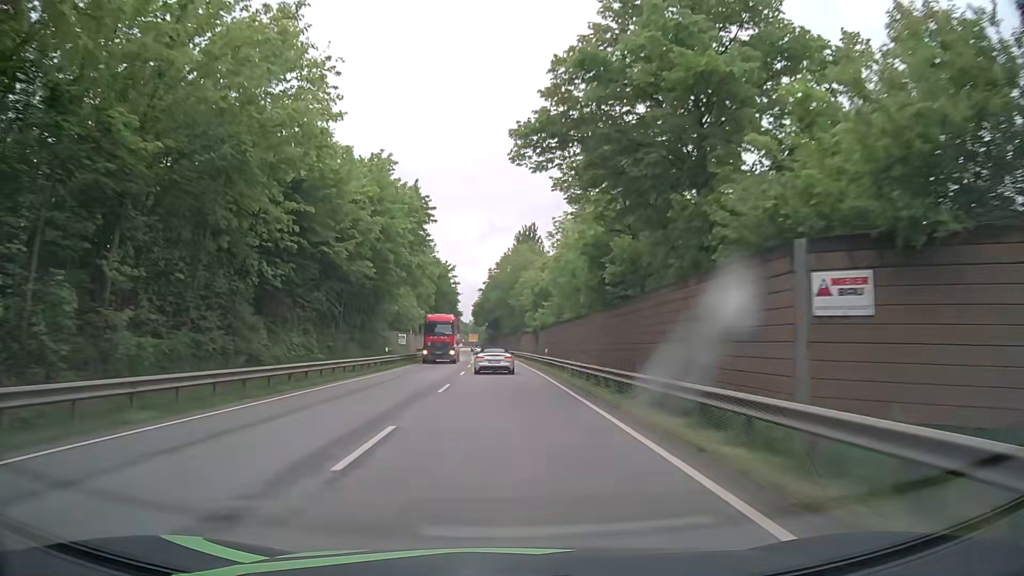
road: primary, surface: asphalt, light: Day
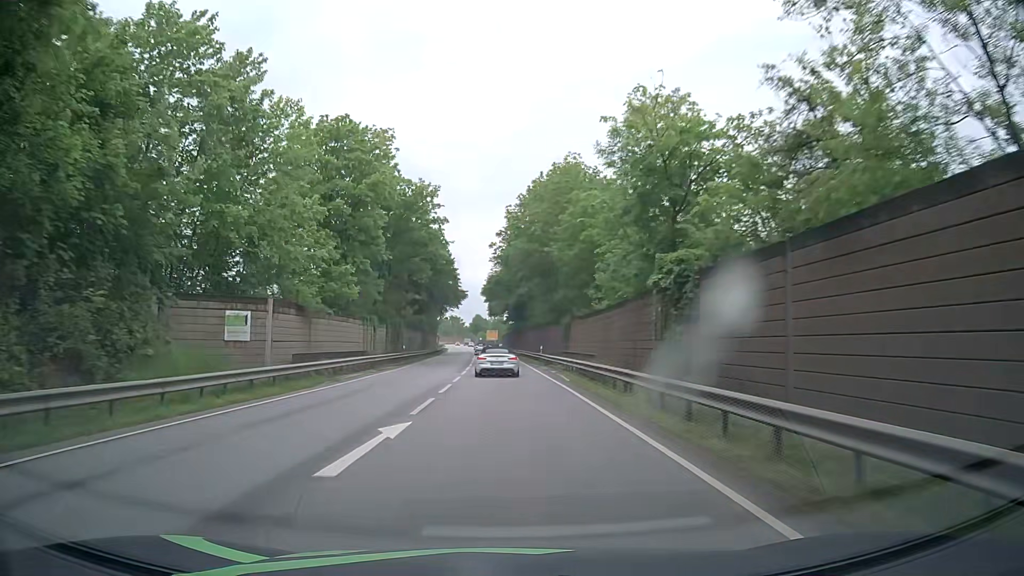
(-0.8, +47.5) m; -2°
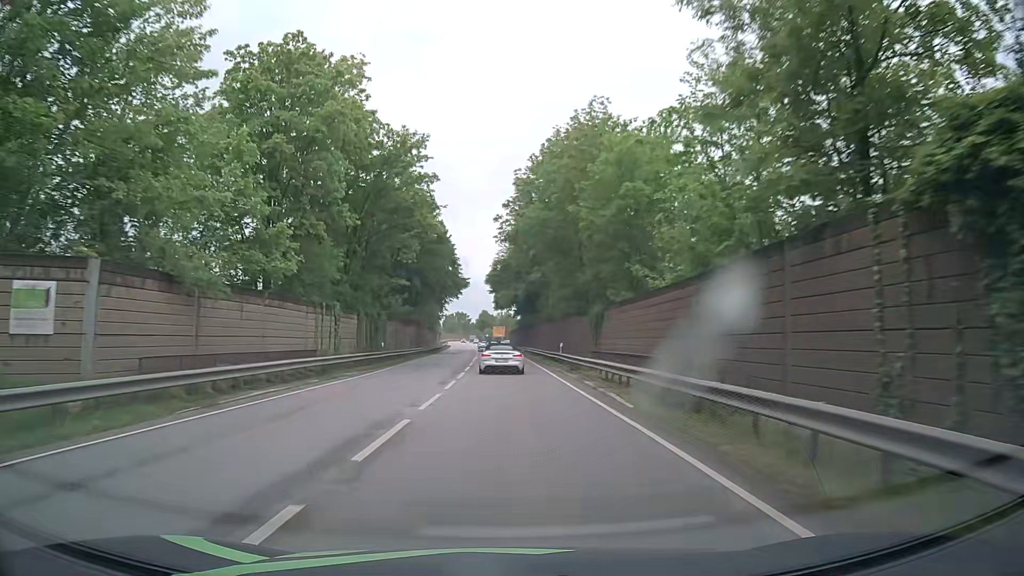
(-0.1, +11.7) m; -1°
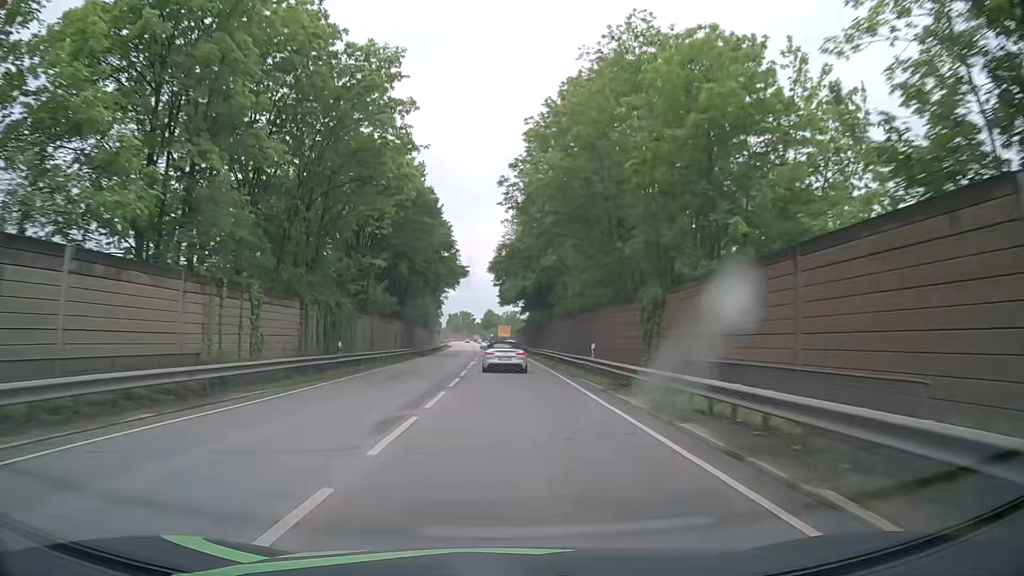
(0.0, +11.5) m; 0°
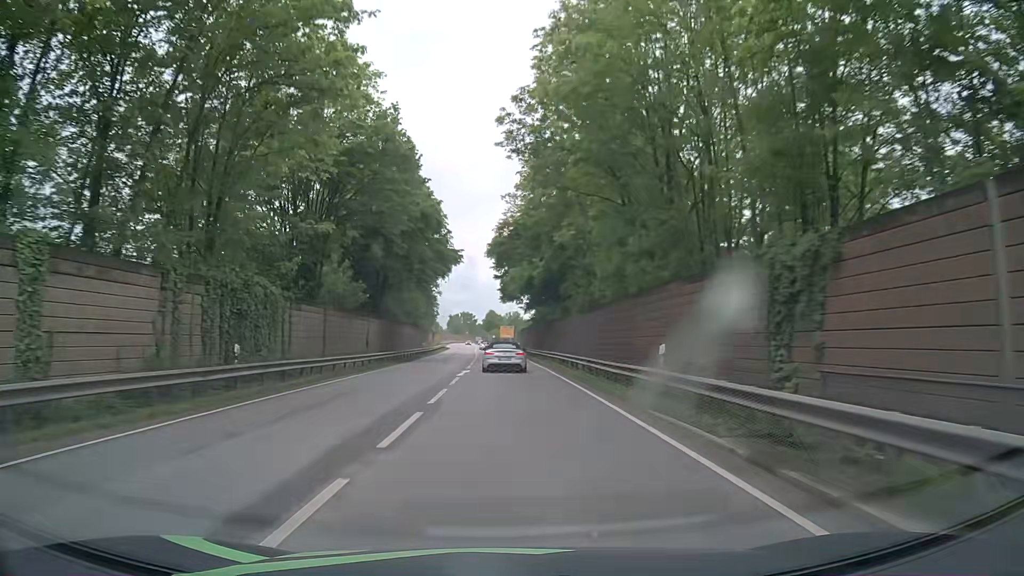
(0.0, +11.3) m; 0°
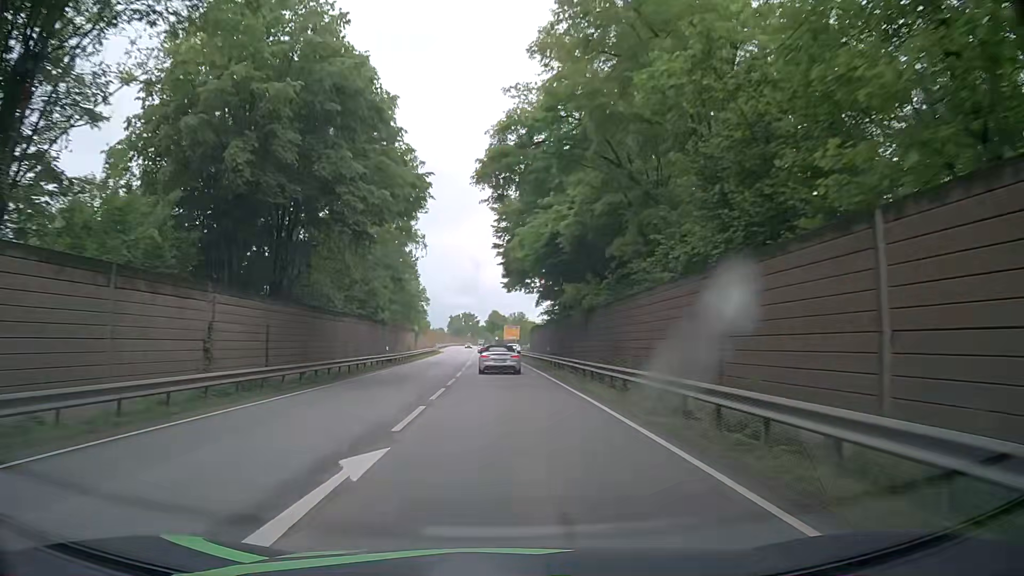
(-0.1, +22.1) m; -1°
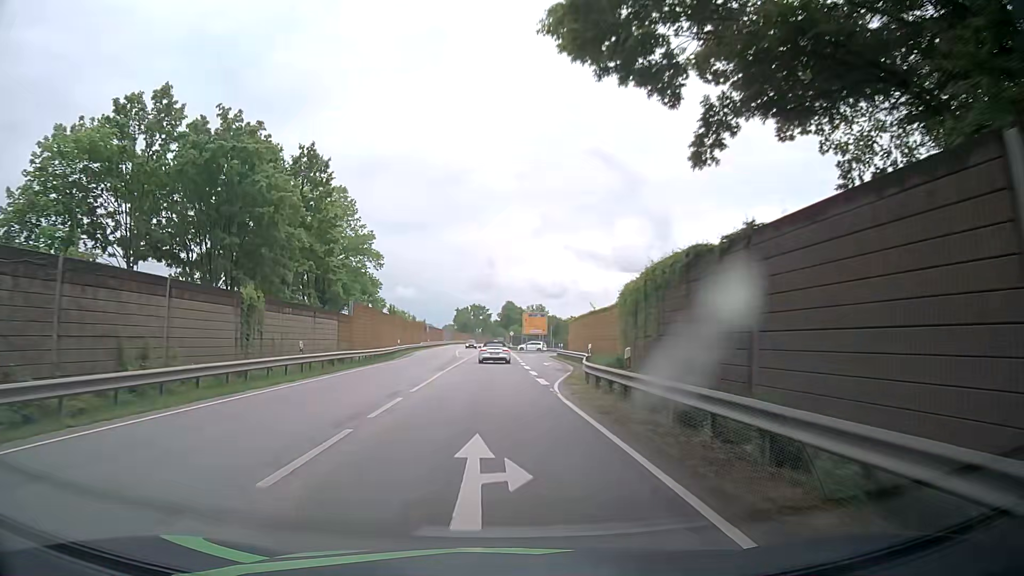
(-0.6, +51.4) m; -1°
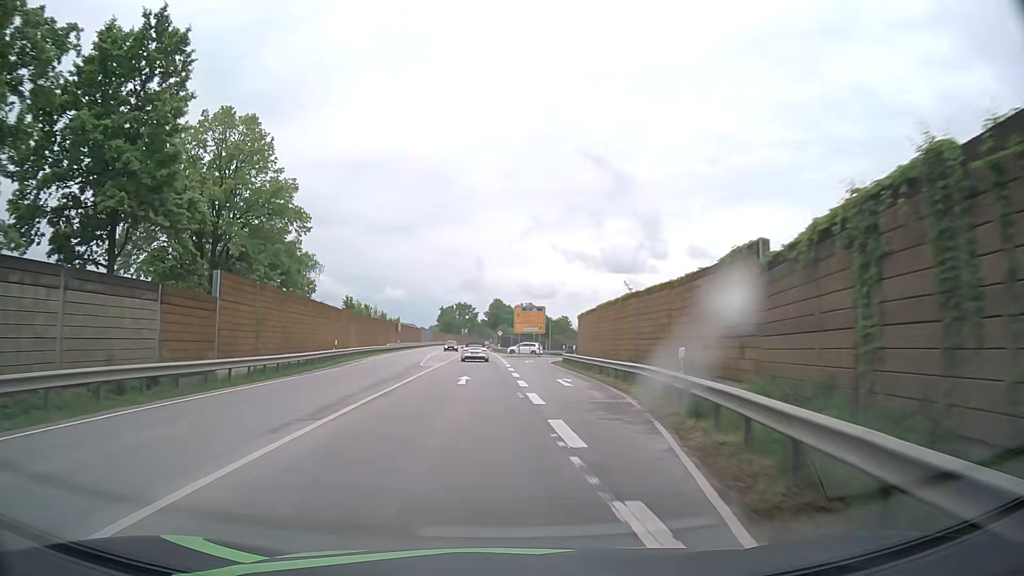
(+0.1, +18.7) m; +1°
(0, +10) (0, +20) (+1, +30) (+1, +40) (+1, +50) (+3, +60) (+7, +69) (+15, +75) (+24, +79) (+34, +80) m
